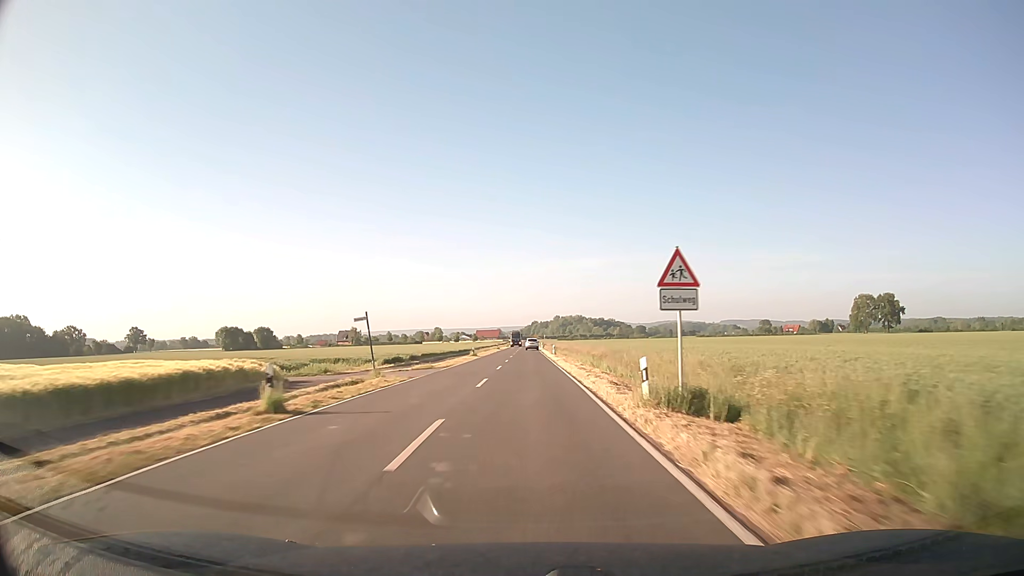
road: secondary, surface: asphalt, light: Day
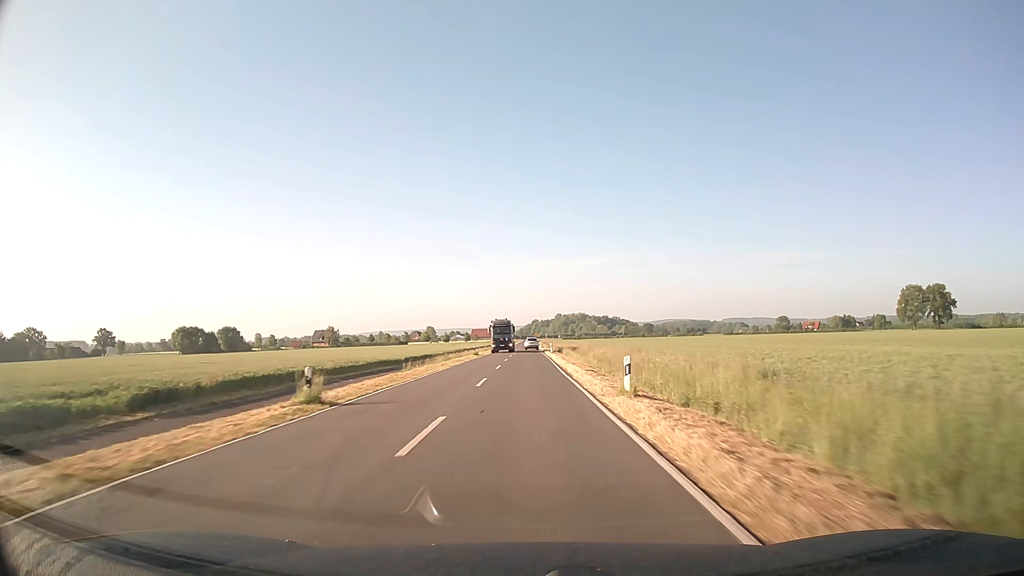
(+0.1, +47.3) m; 0°
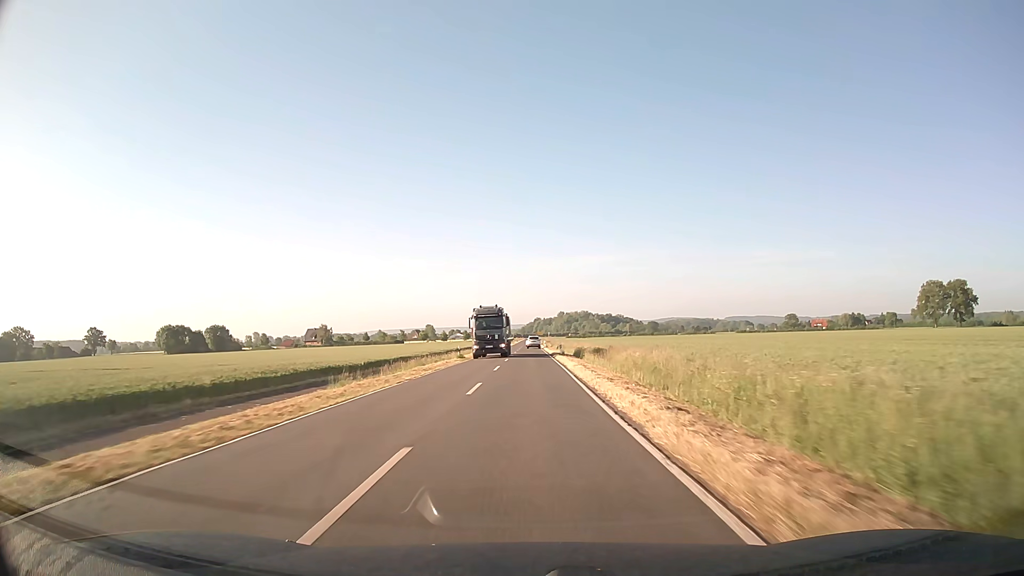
(0.0, +15.8) m; 0°
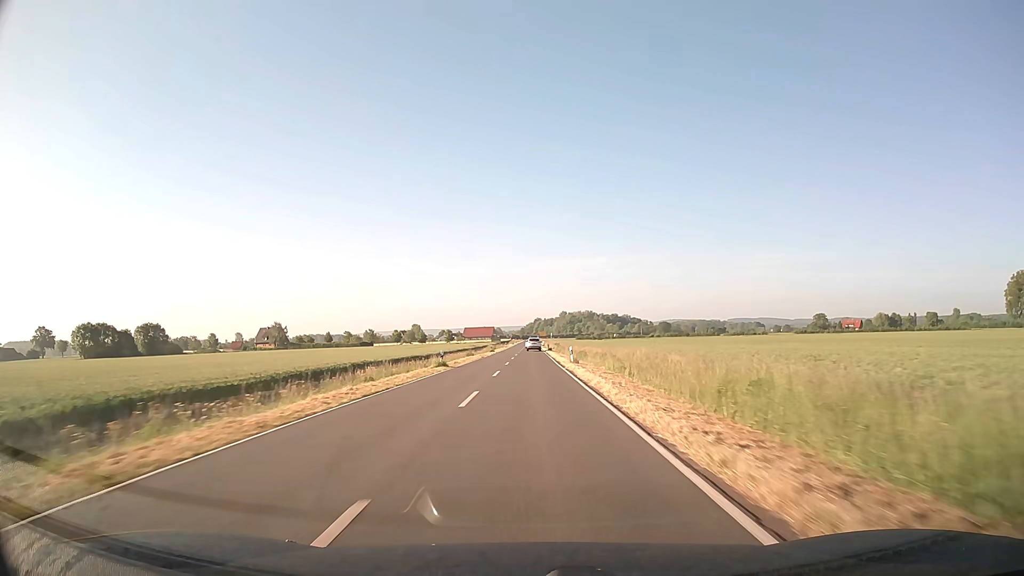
(0.0, +63.3) m; 0°
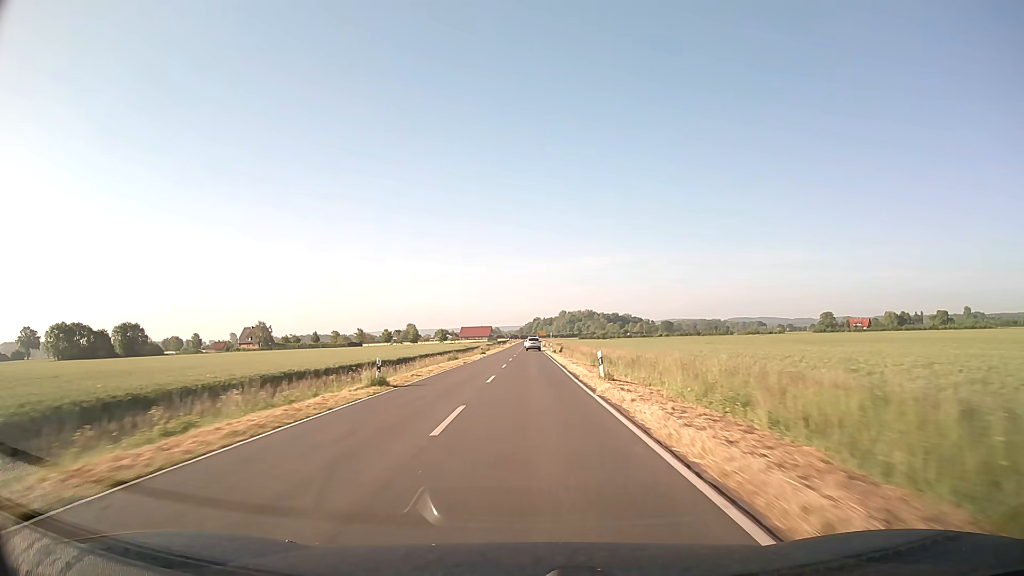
(0.0, +15.8) m; 0°
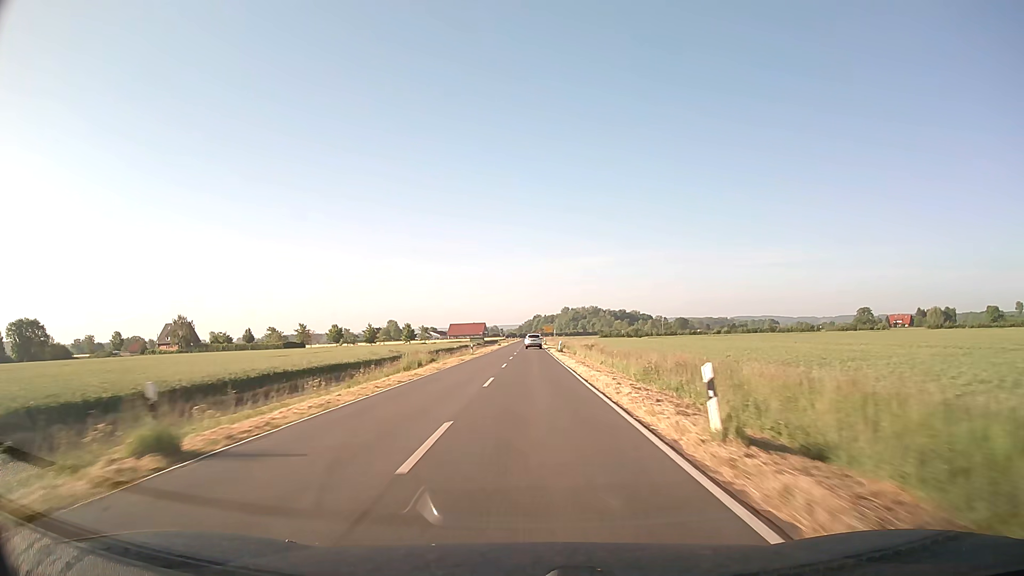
(0.0, +63.4) m; 0°
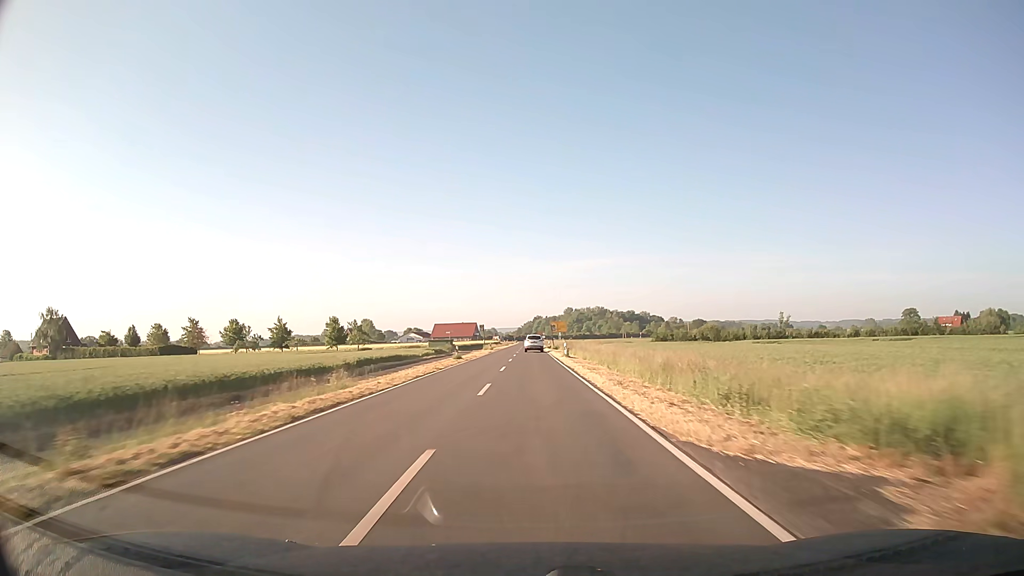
(-0.1, +62.8) m; 0°
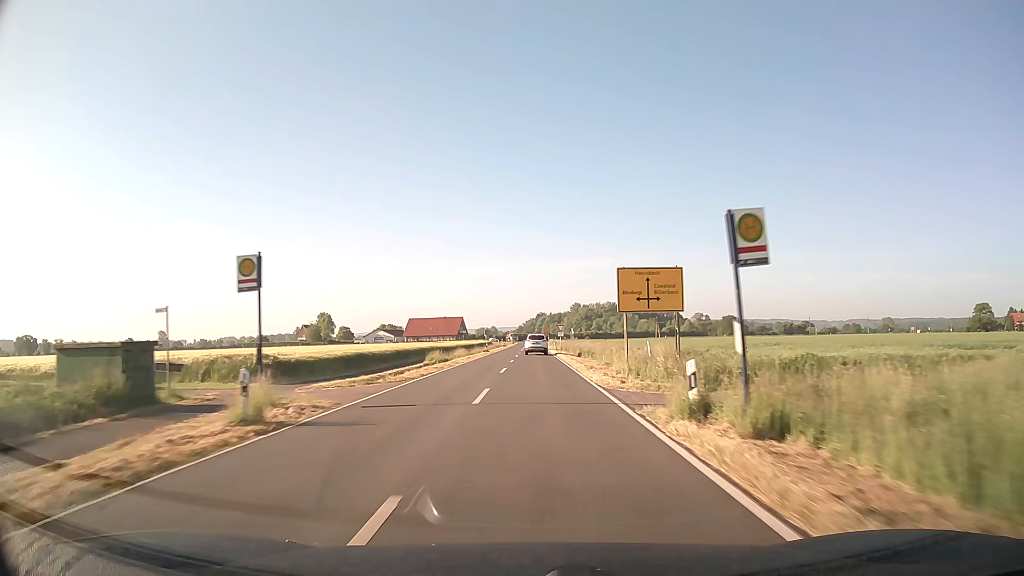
(0.0, +74.5) m; 0°
(0, +10) (0, +20) (0, +30) (0, +40) (0, +50) (0, +60) (0, +70) (0, +80) (0, +90) (0, +100) m
